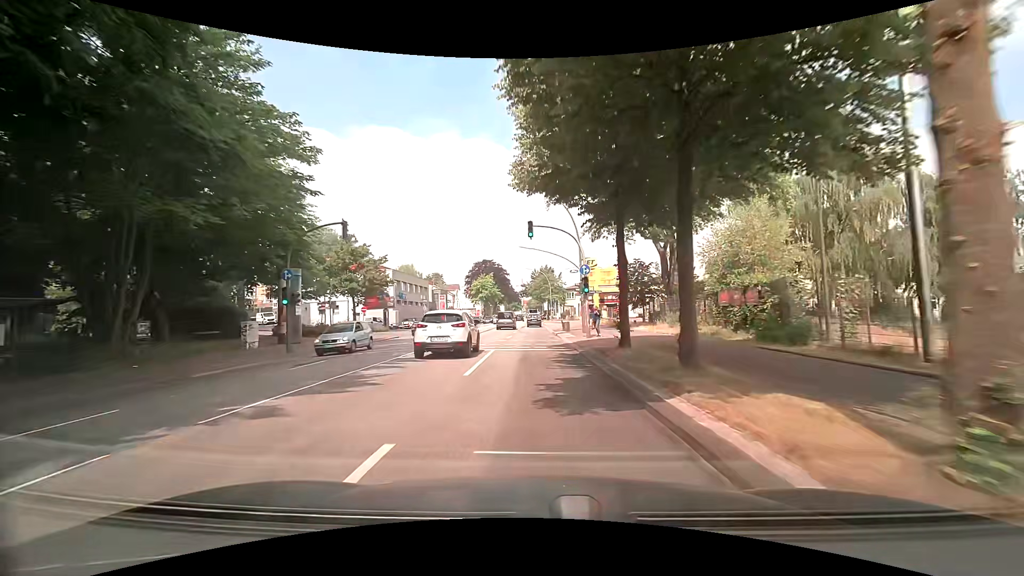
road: primary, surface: asphalt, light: Day
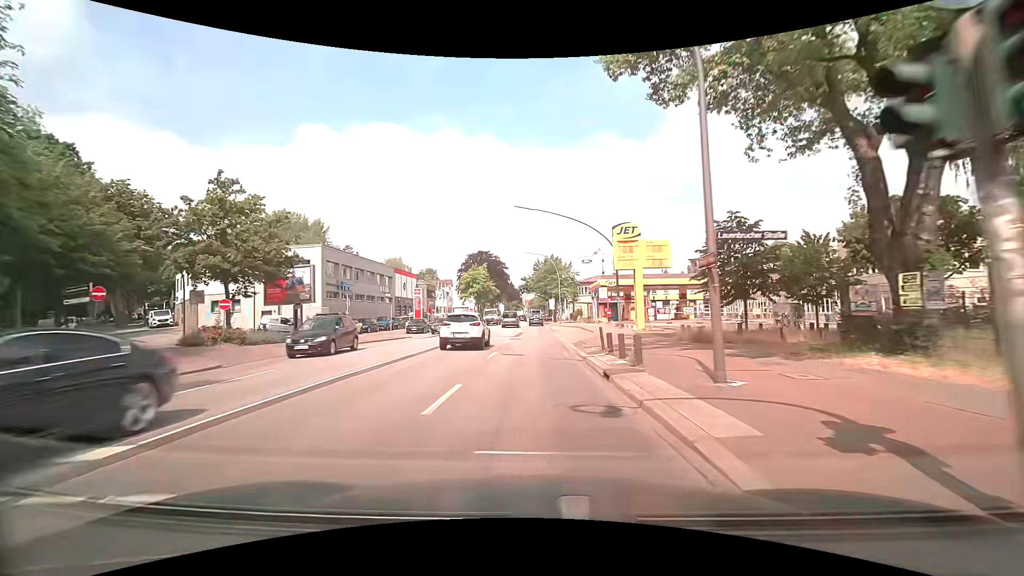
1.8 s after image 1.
(-0.2, +23.2) m; 0°
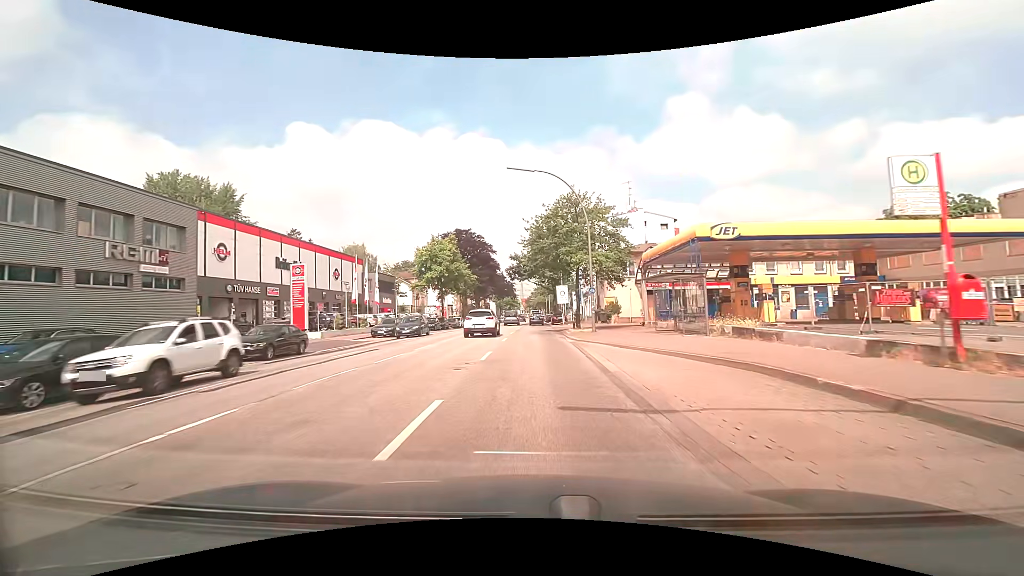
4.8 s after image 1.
(-0.4, +38.6) m; 0°
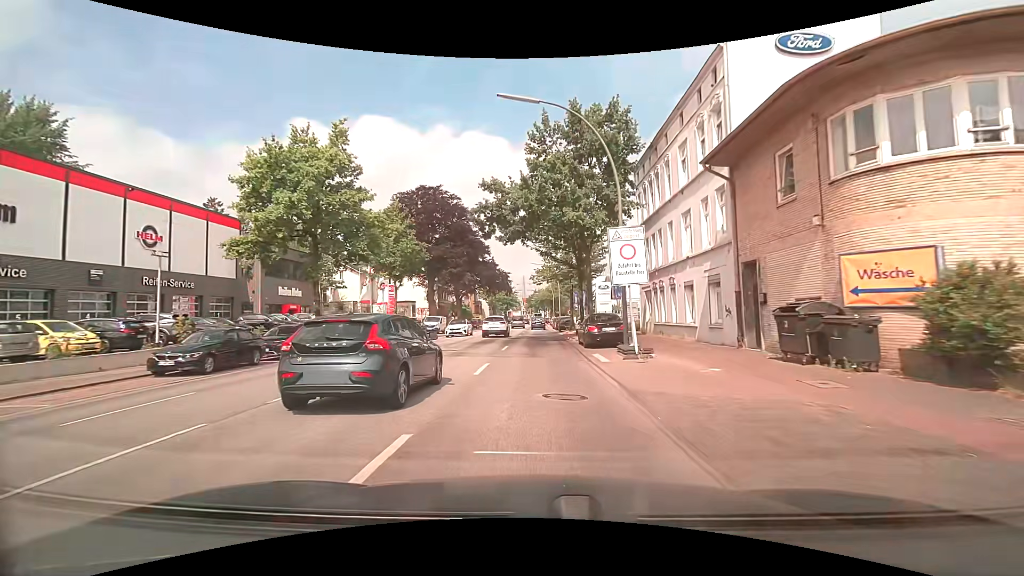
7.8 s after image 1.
(-0.4, +38.2) m; -1°
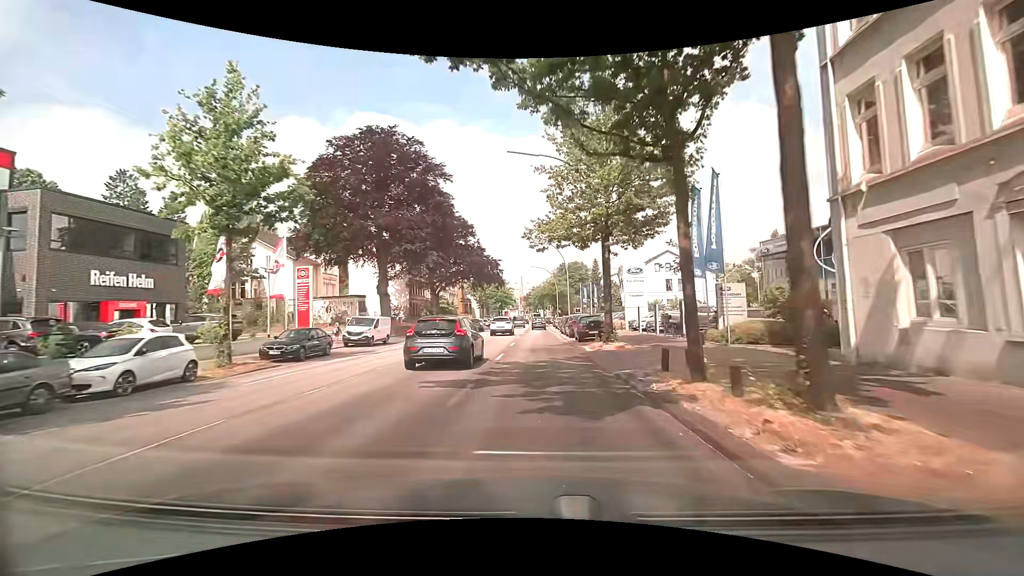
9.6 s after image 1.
(0.0, +22.9) m; 0°
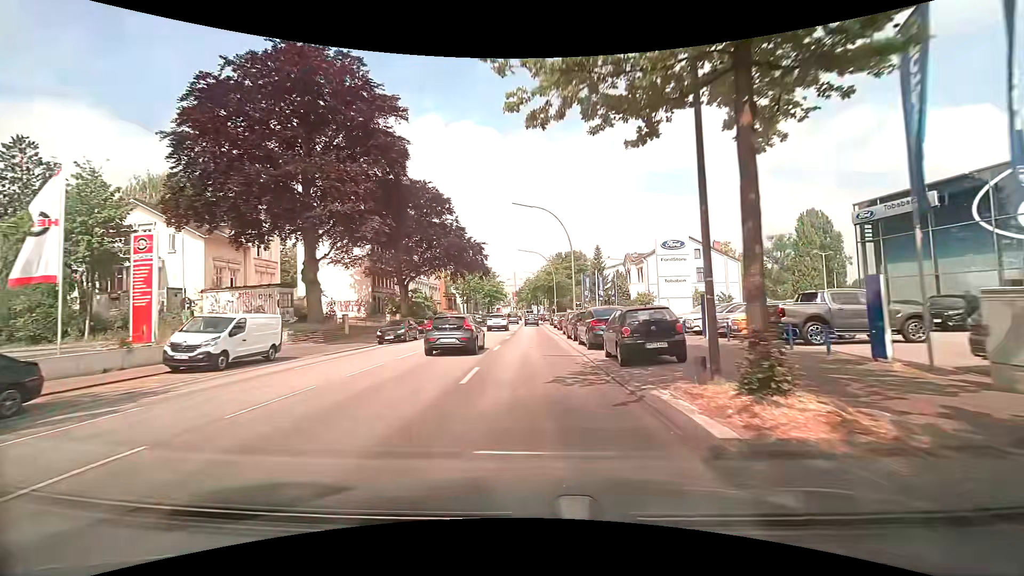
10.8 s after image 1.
(+0.1, +15.2) m; +1°
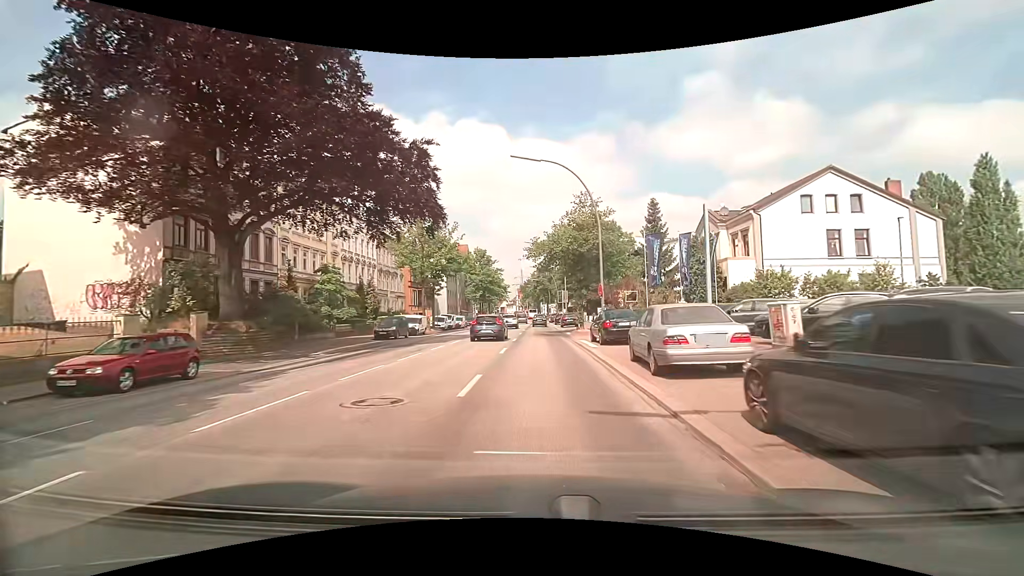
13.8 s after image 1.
(-0.7, +38.1) m; -2°
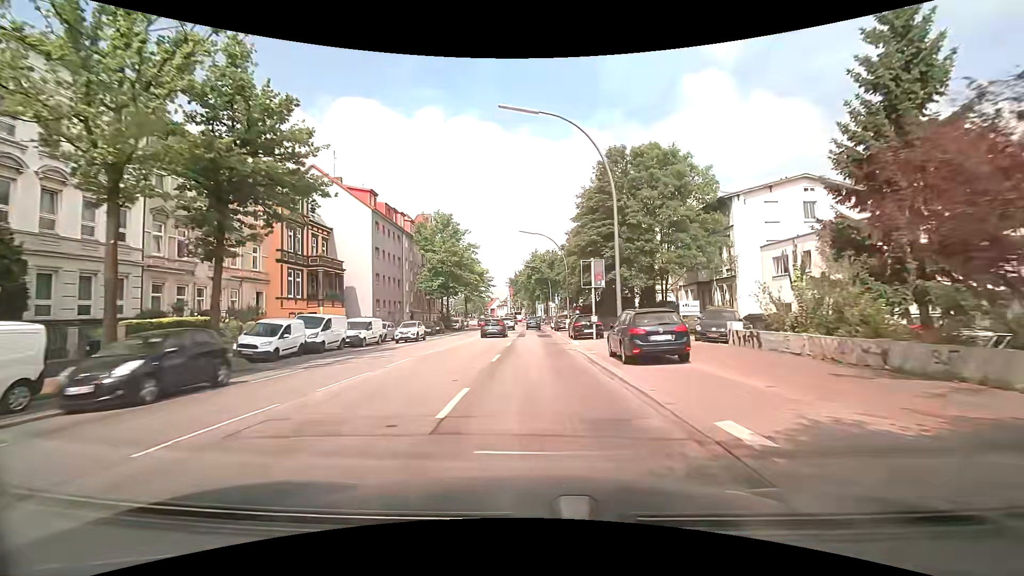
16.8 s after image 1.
(+0.4, +38.0) m; 0°
